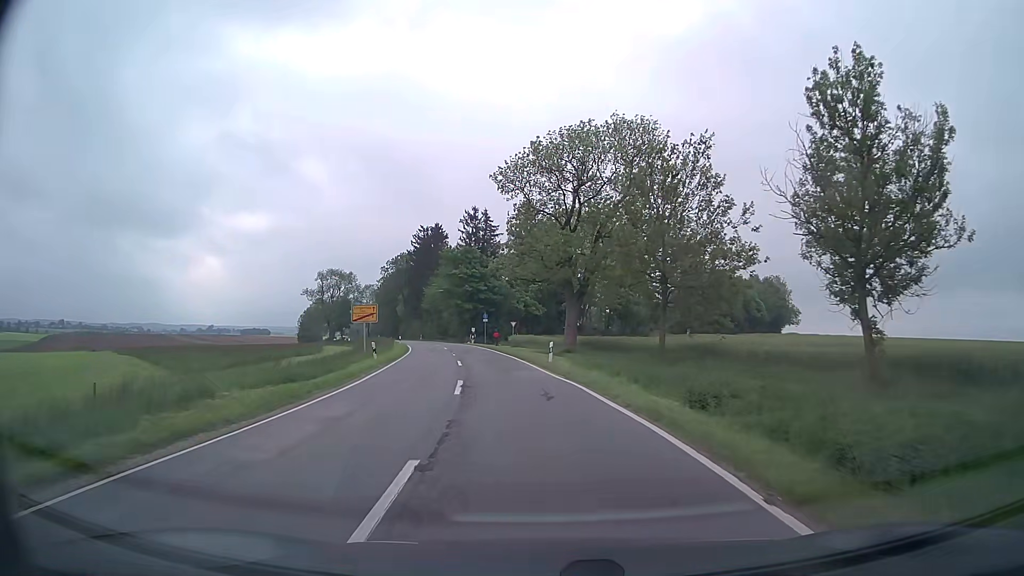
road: tertiary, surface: asphalt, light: Day
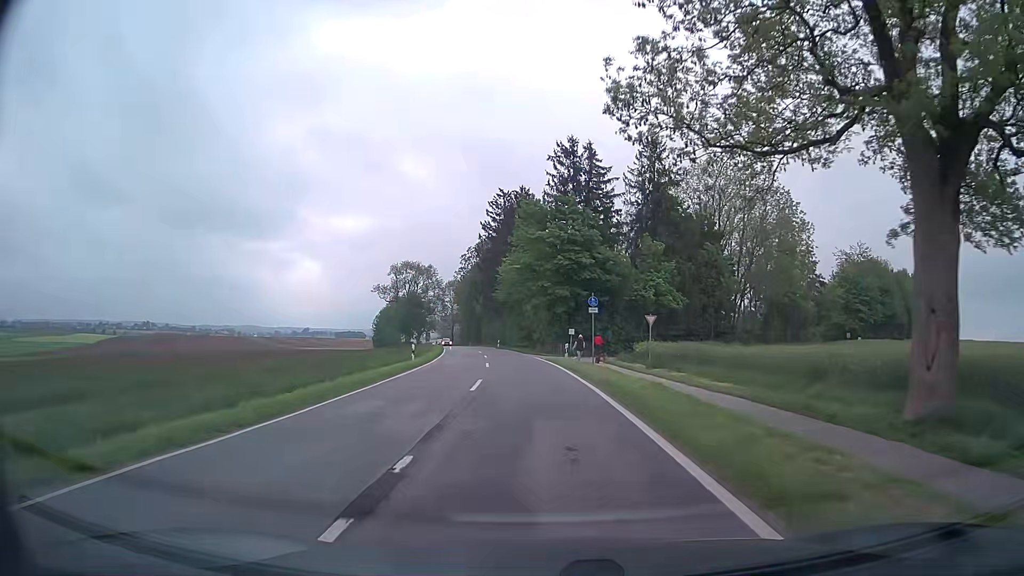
(-3.2, +35.6) m; -10°
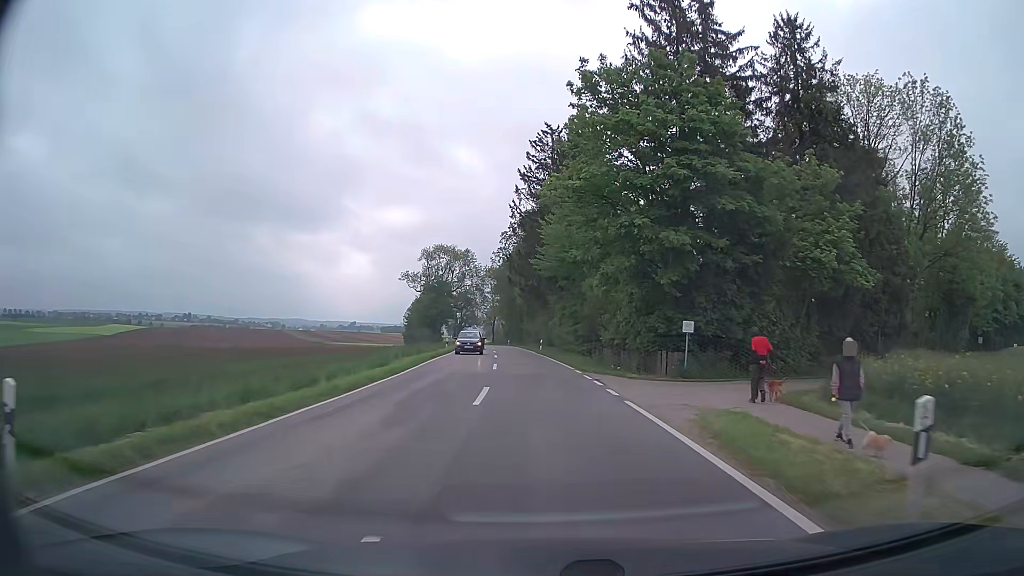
(-0.9, +28.0) m; -4°
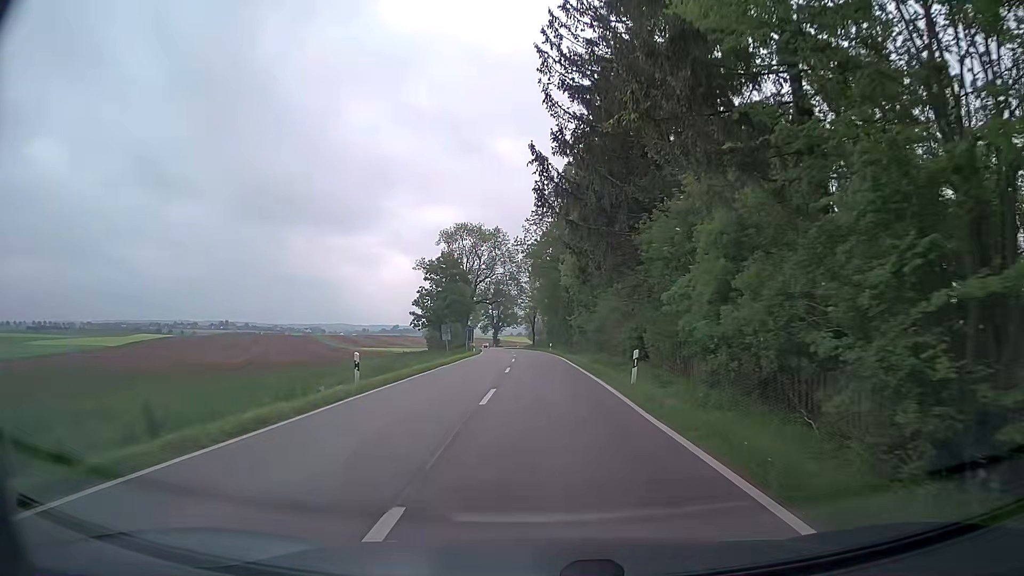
(-1.2, +35.4) m; -3°
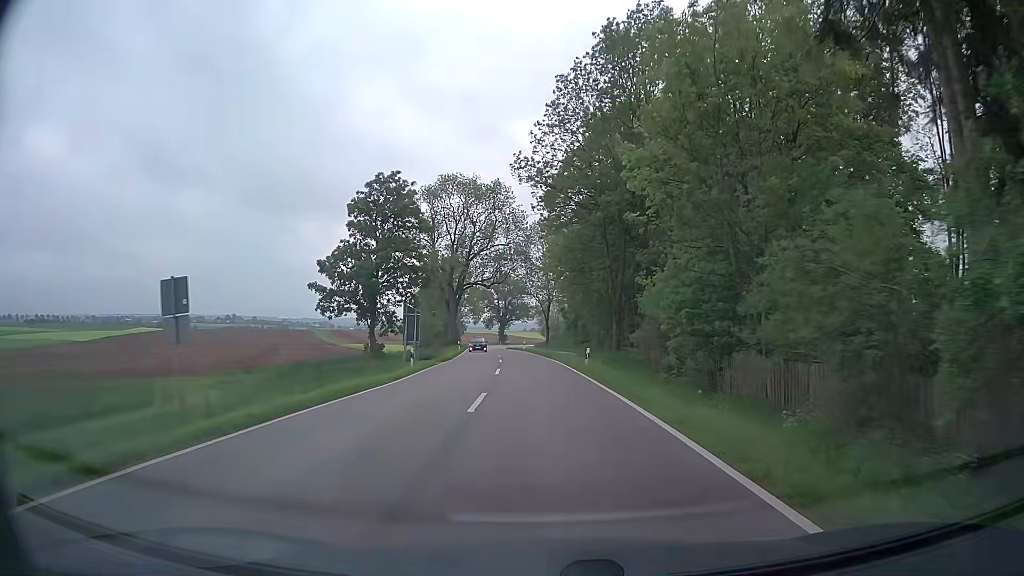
(-1.0, +37.4) m; -1°
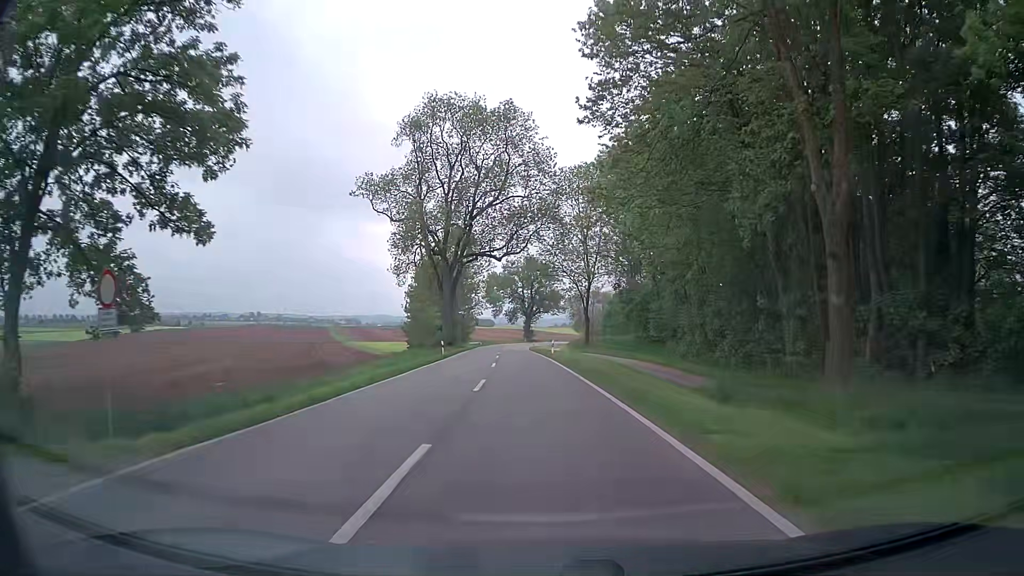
(-0.8, +31.4) m; -3°
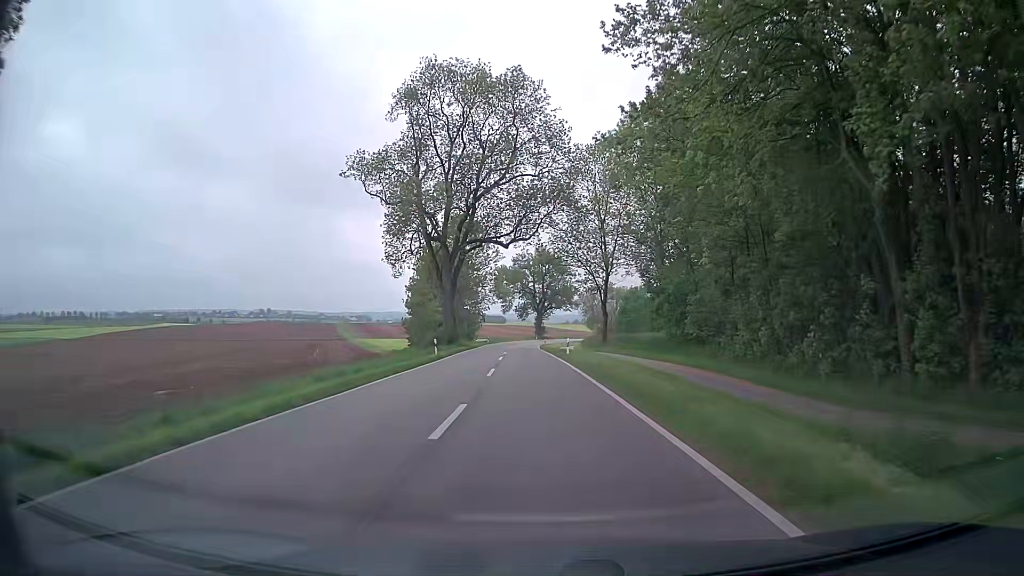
(0.0, +7.7) m; -1°
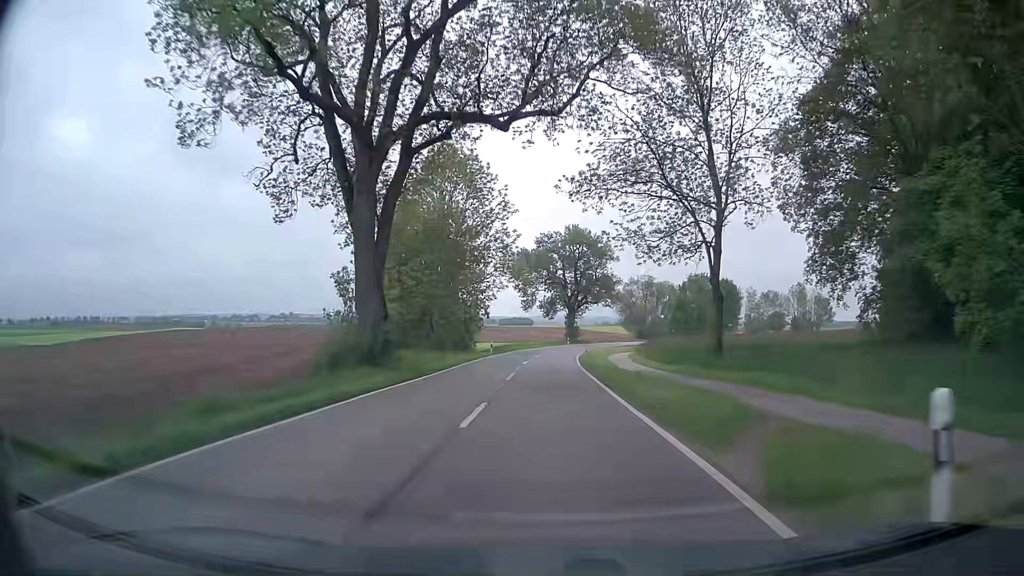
(-0.6, +34.7) m; -2°
(0, +10) (0, +20) (0, +30) (0, +40) (0, +50) (+1, +60) (+2, +70) (+3, +80) (+5, +90) (+7, +100) m
